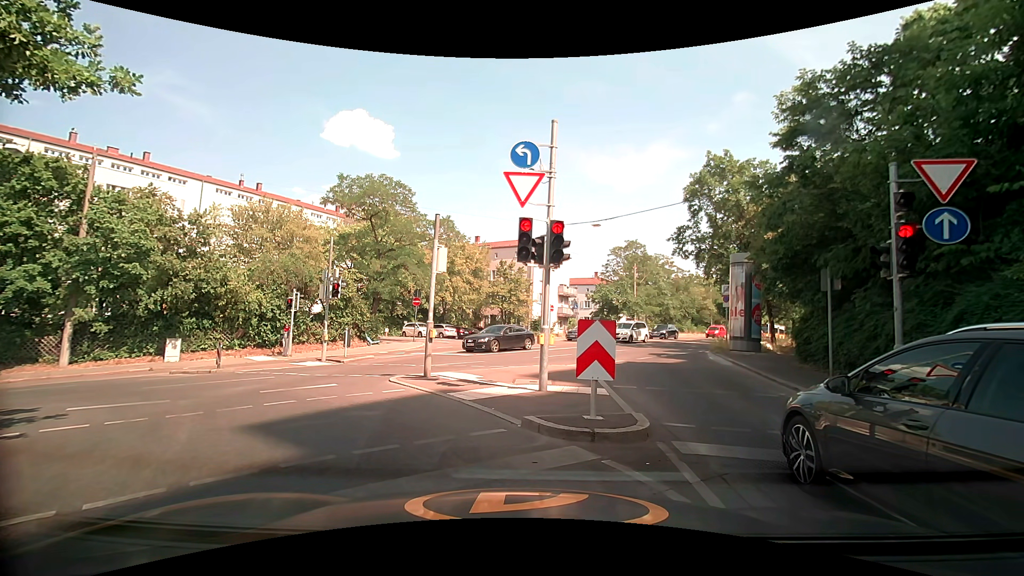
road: secondary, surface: asphalt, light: Day
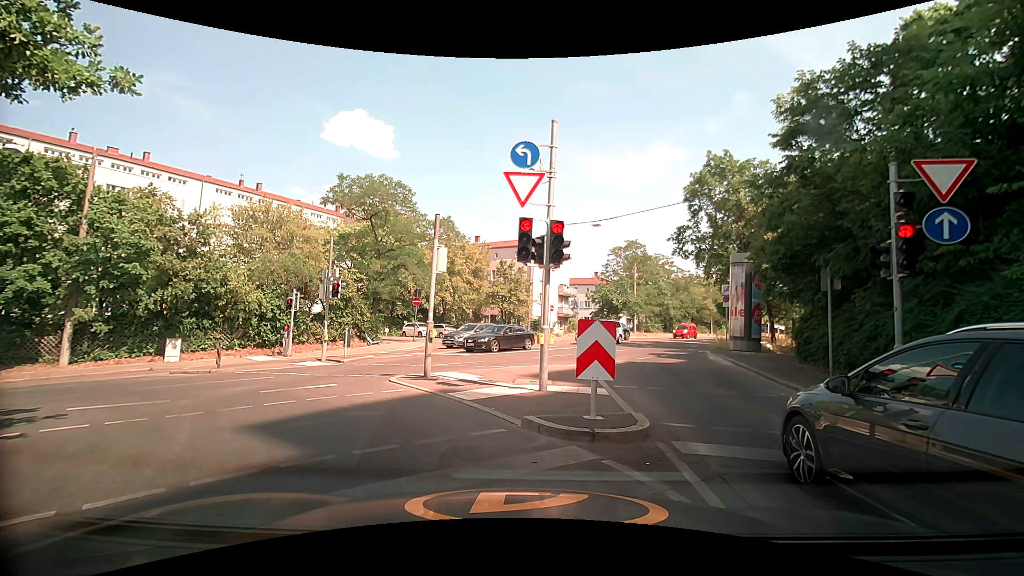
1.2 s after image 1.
(0.0, 0.0) m; 0°
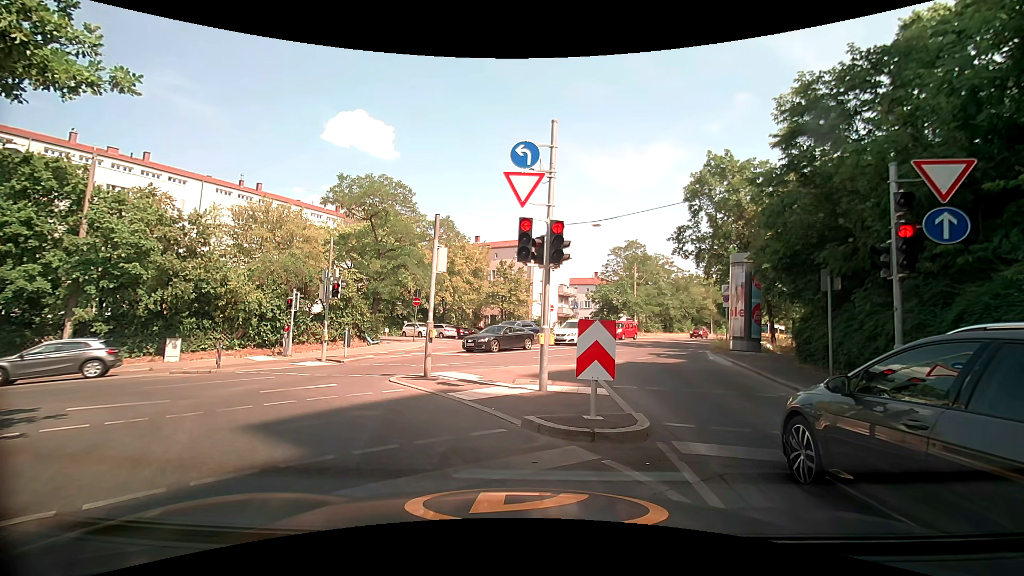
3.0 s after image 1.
(0.0, 0.0) m; 0°
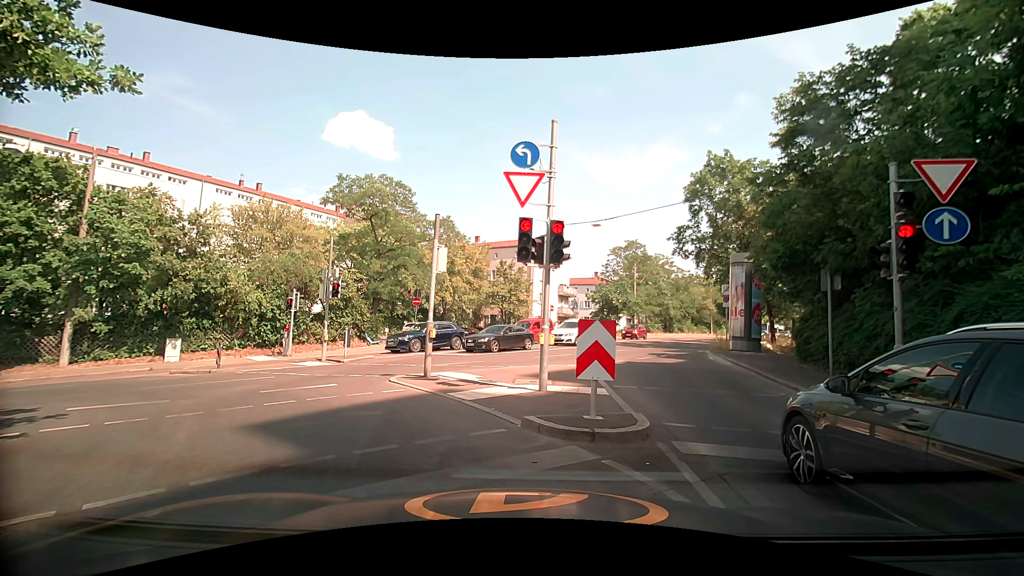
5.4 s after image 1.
(0.0, 0.0) m; 0°
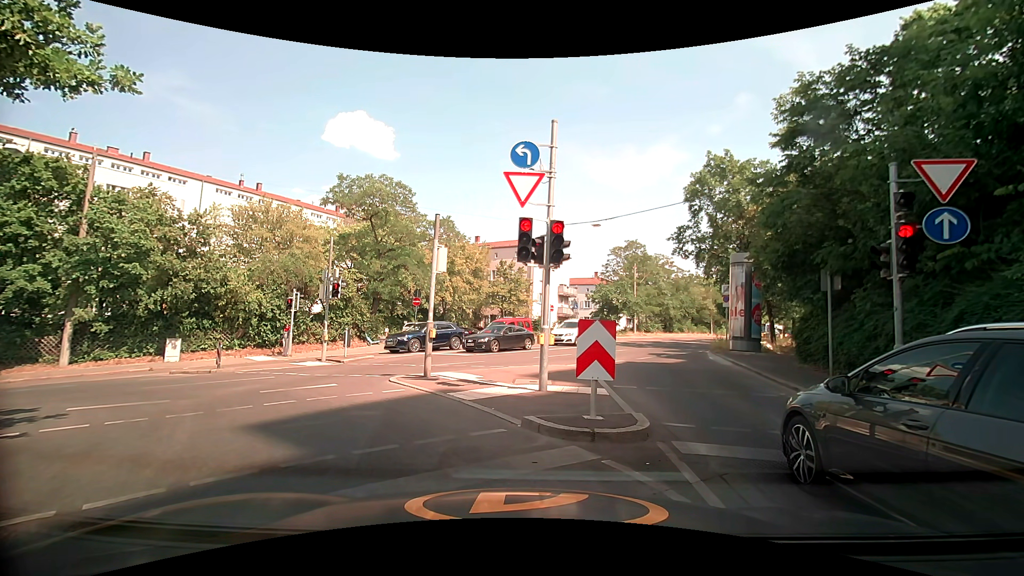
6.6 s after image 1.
(0.0, 0.0) m; 0°
